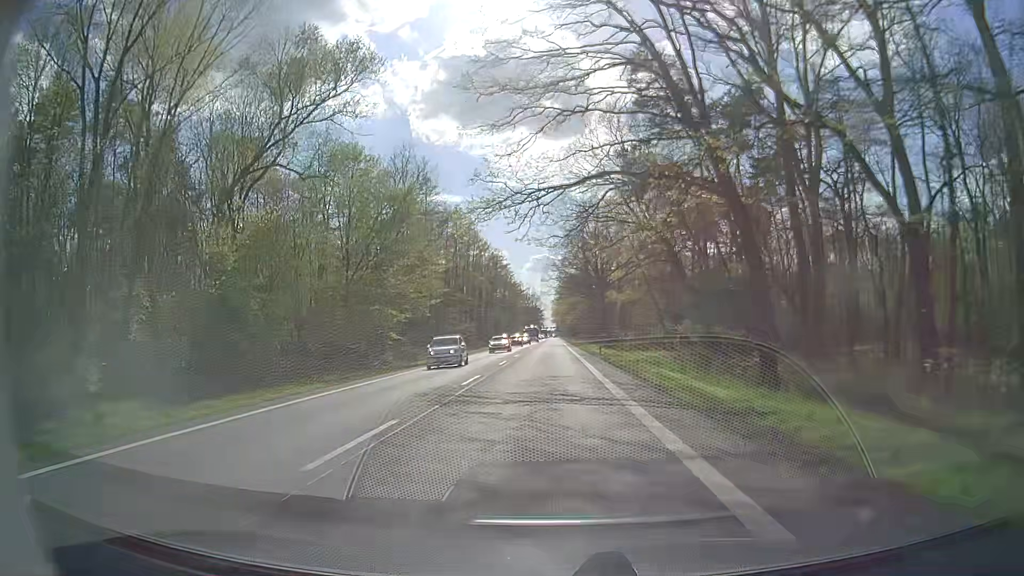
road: secondary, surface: asphalt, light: Day
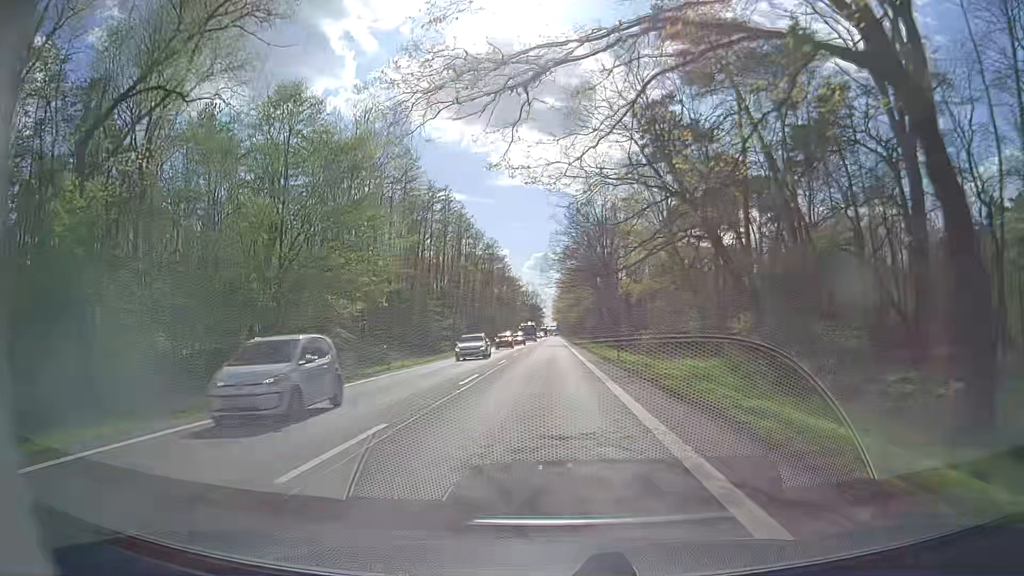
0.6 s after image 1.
(+0.1, +12.9) m; 0°
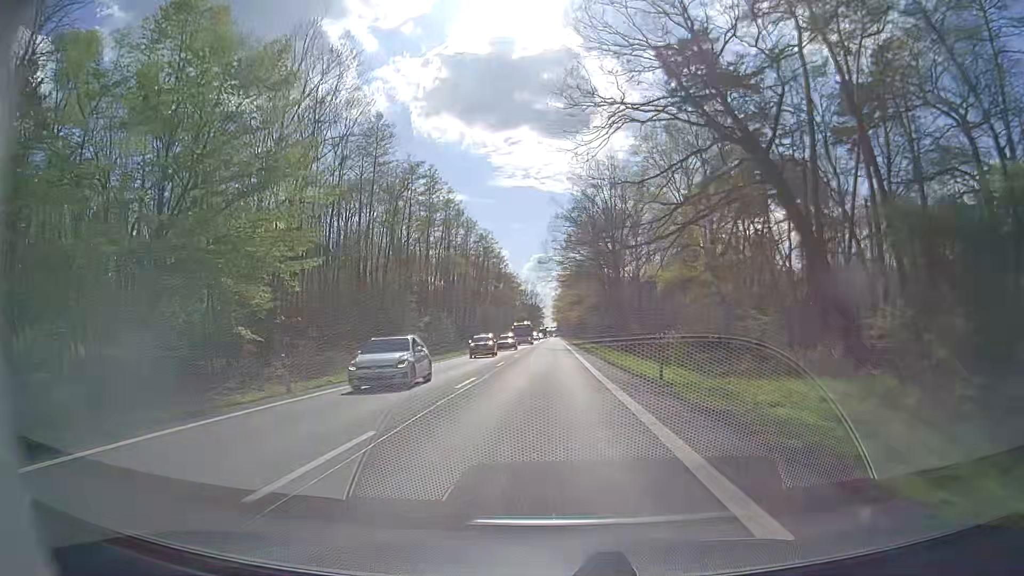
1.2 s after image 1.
(0.0, +12.9) m; 0°
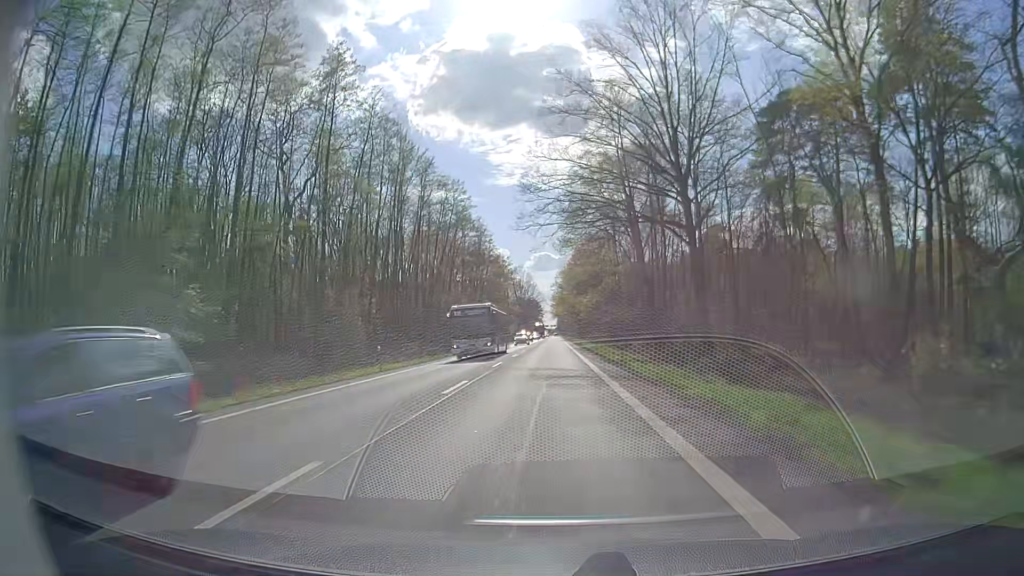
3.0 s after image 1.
(-0.2, +38.9) m; -1°
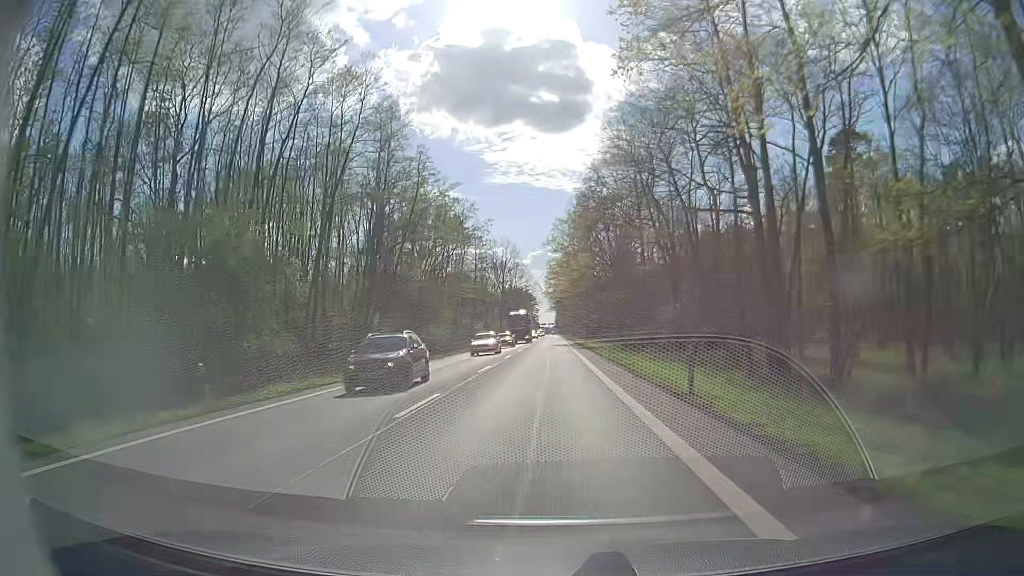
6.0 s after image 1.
(+0.4, +64.9) m; 0°
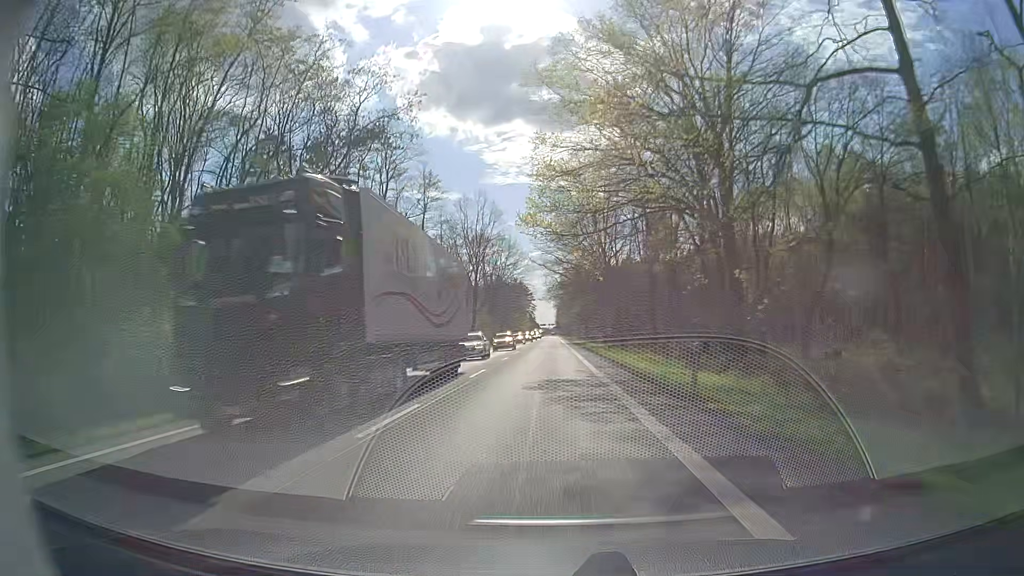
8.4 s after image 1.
(+0.1, +50.7) m; 0°
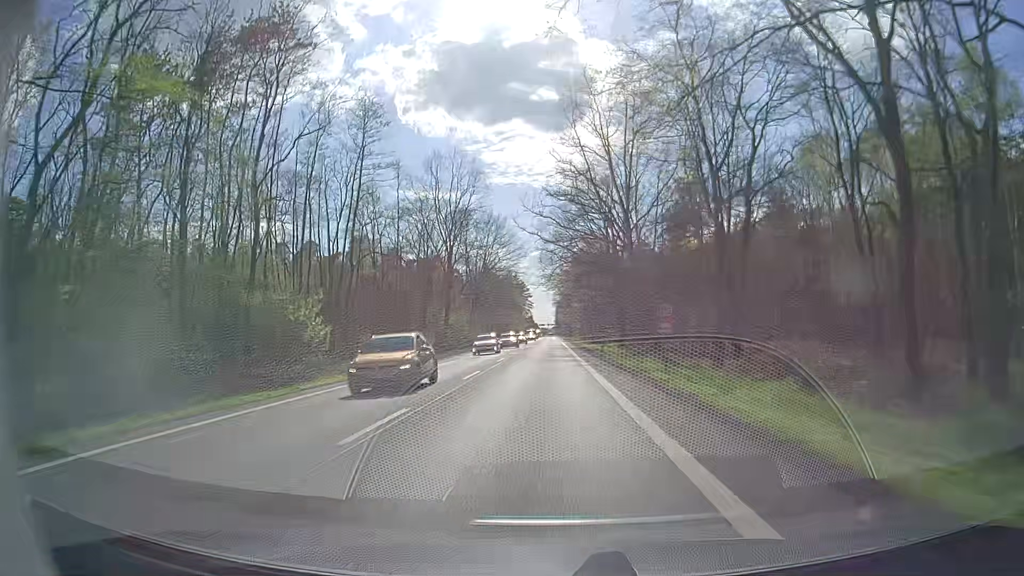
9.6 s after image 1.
(-0.1, +24.9) m; 0°
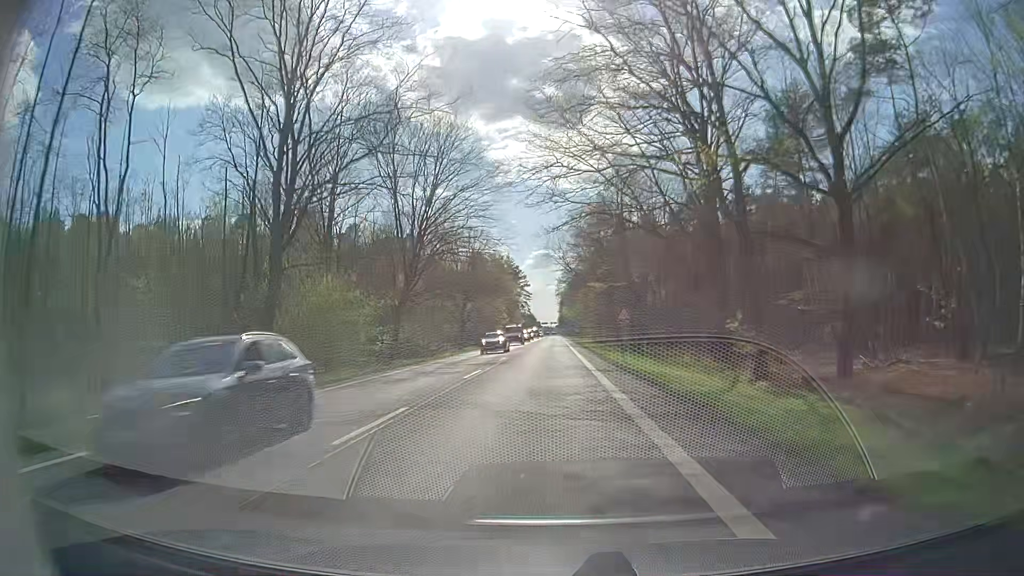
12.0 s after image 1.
(+0.1, +48.7) m; 0°
(0, +10) (0, +20) (0, +30) (0, +40) (0, +50) (0, +60) (0, +70) (0, +80) (0, +90) (+1, +100) m
